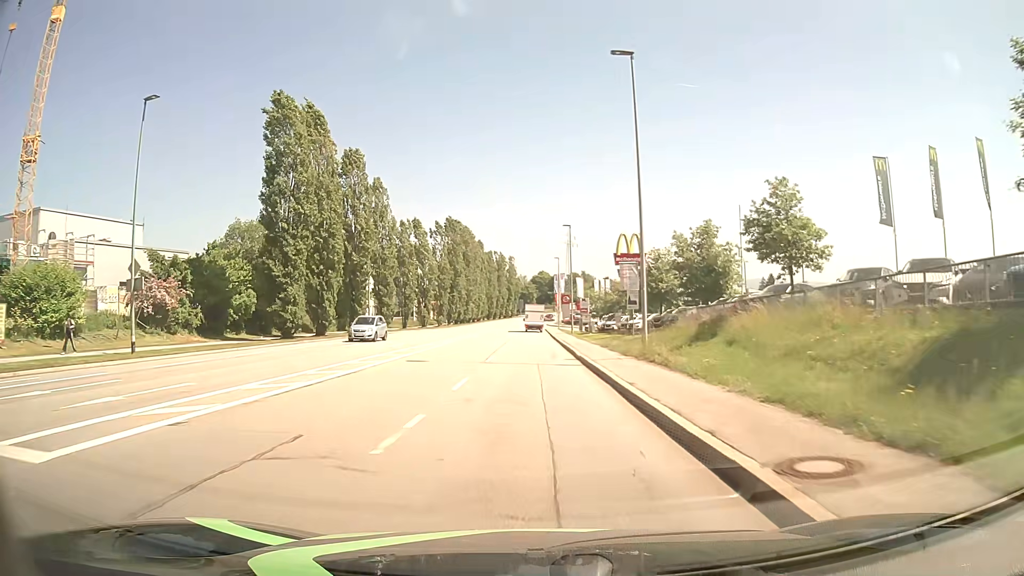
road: tertiary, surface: asphalt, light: Day
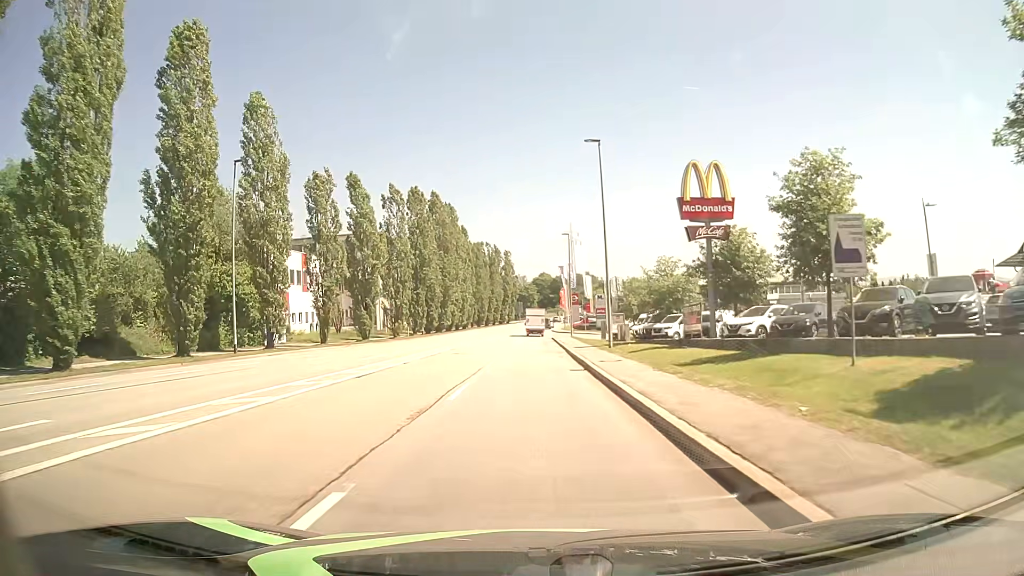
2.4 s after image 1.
(0.0, +30.6) m; 0°
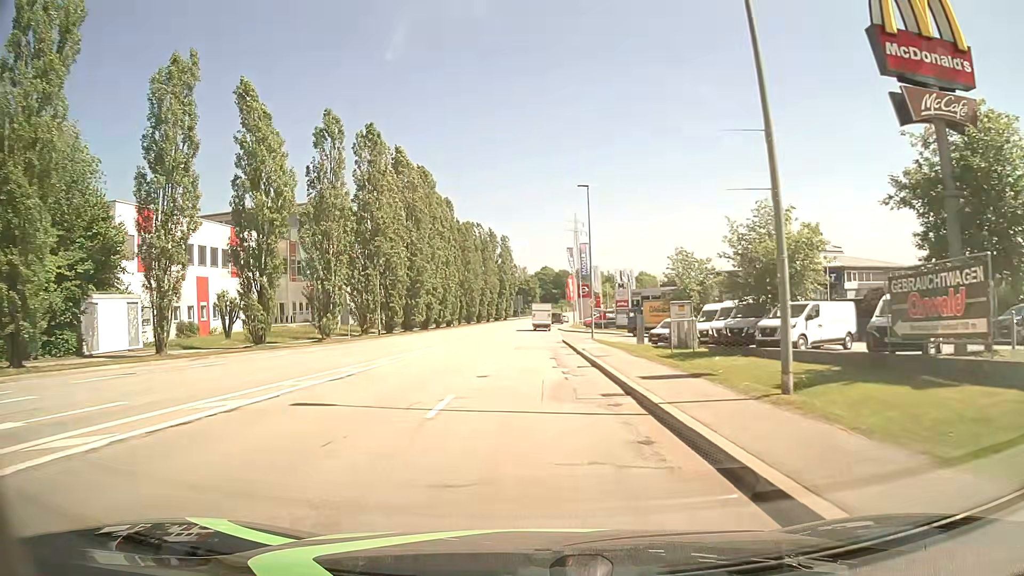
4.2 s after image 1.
(0.0, +22.3) m; 0°
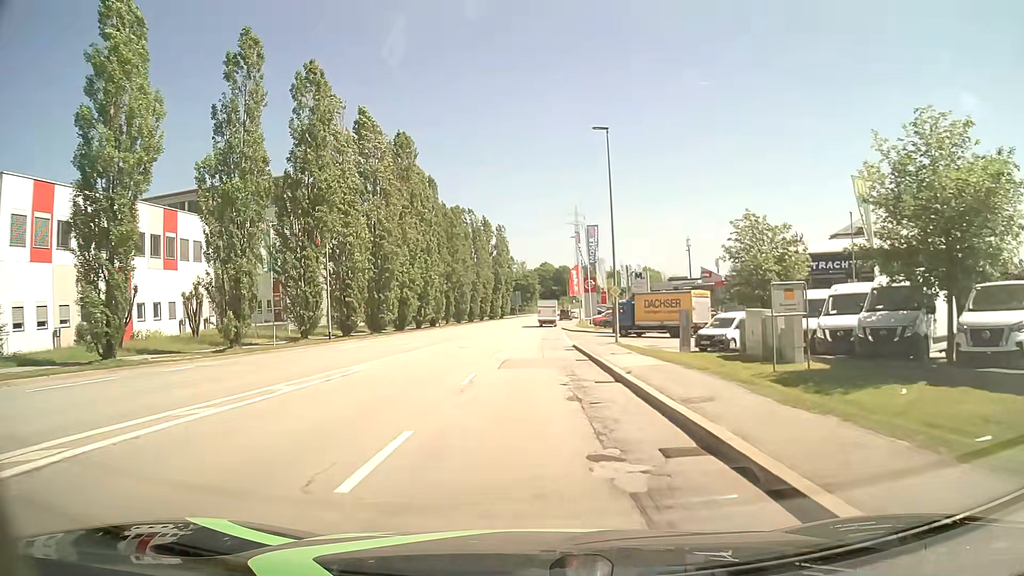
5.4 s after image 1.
(0.0, +13.2) m; 0°
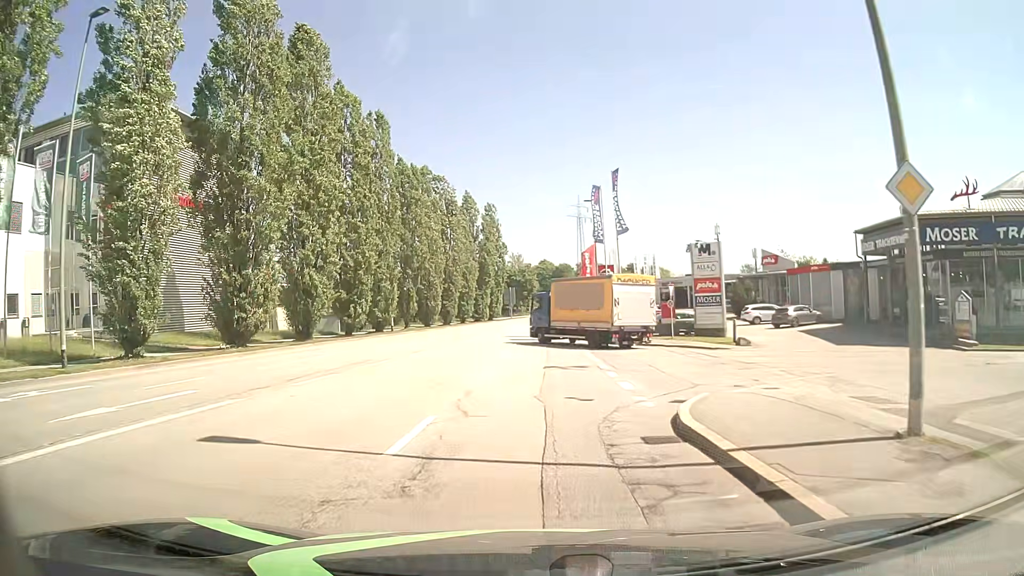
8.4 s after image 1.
(+0.3, +25.0) m; +1°
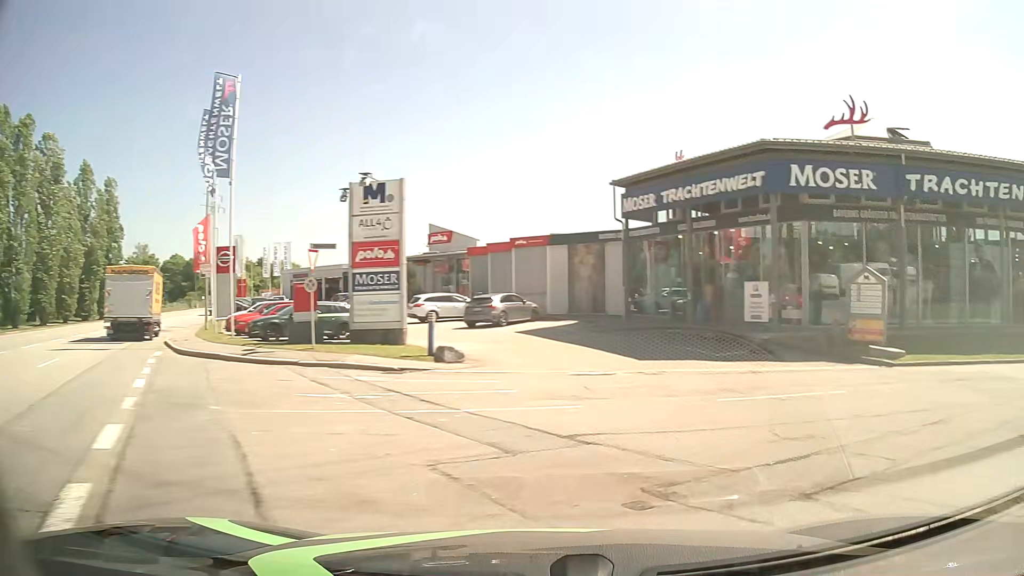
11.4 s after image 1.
(+1.8, +16.1) m; +32°
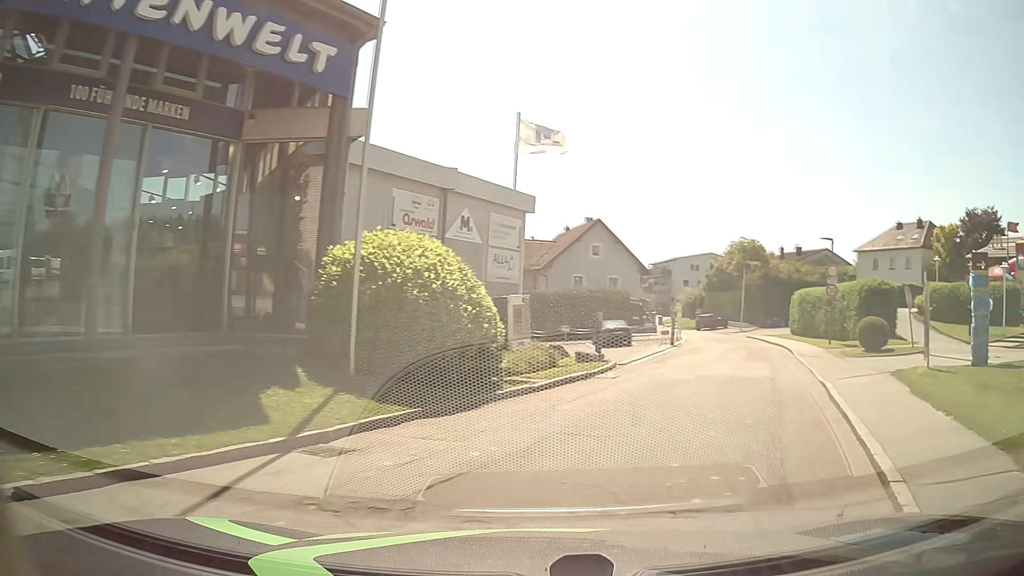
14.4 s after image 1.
(+9.0, +12.1) m; +71°
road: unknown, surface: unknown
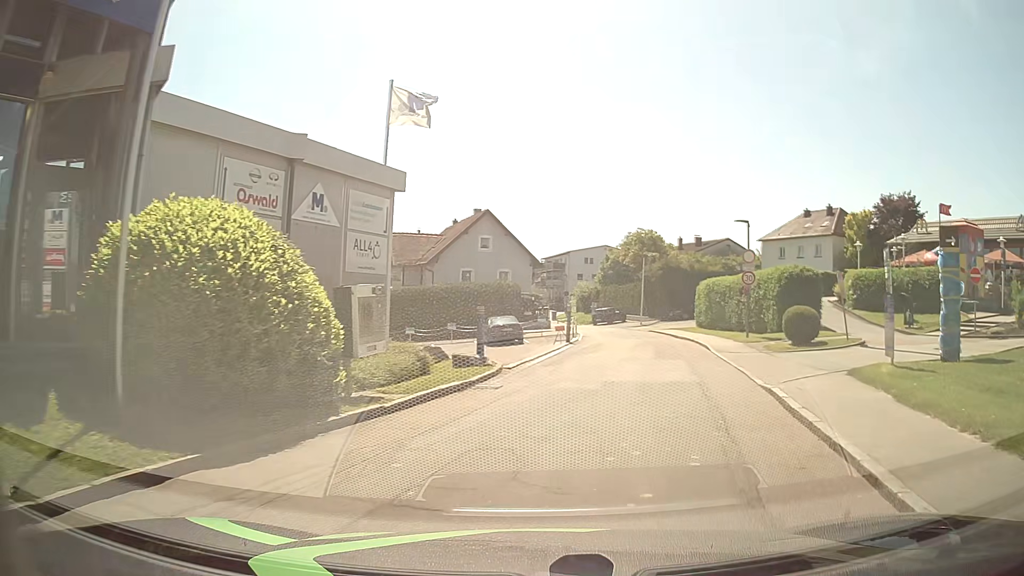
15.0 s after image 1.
(+0.3, +3.1) m; +9°
